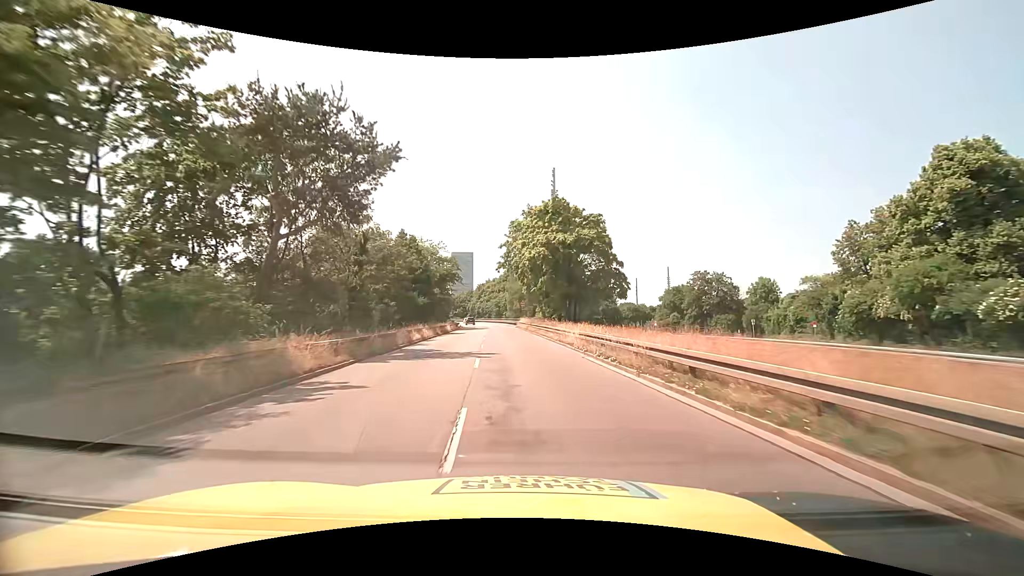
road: trunk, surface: asphalt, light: Day
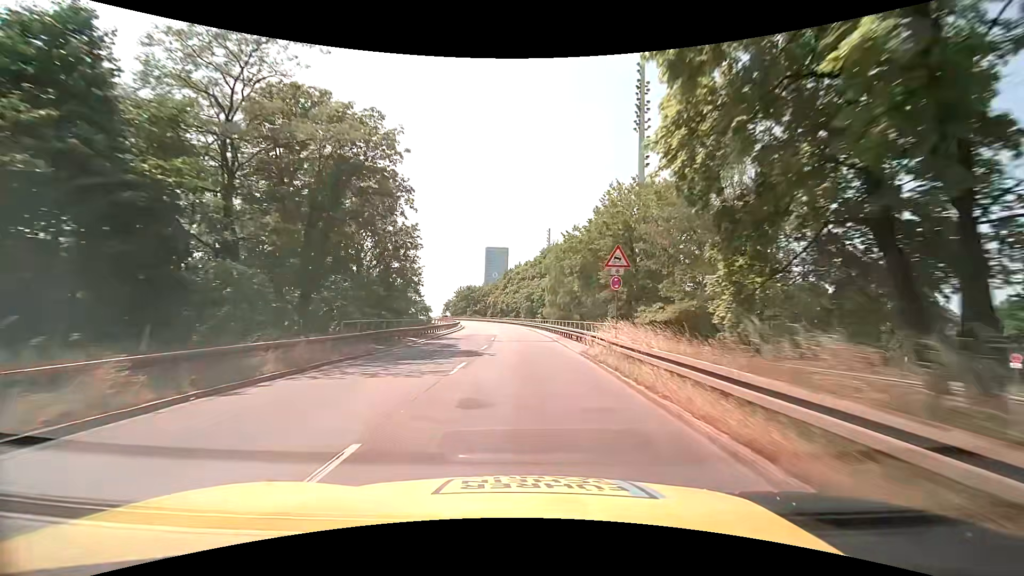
(-1.8, +48.1) m; -4°
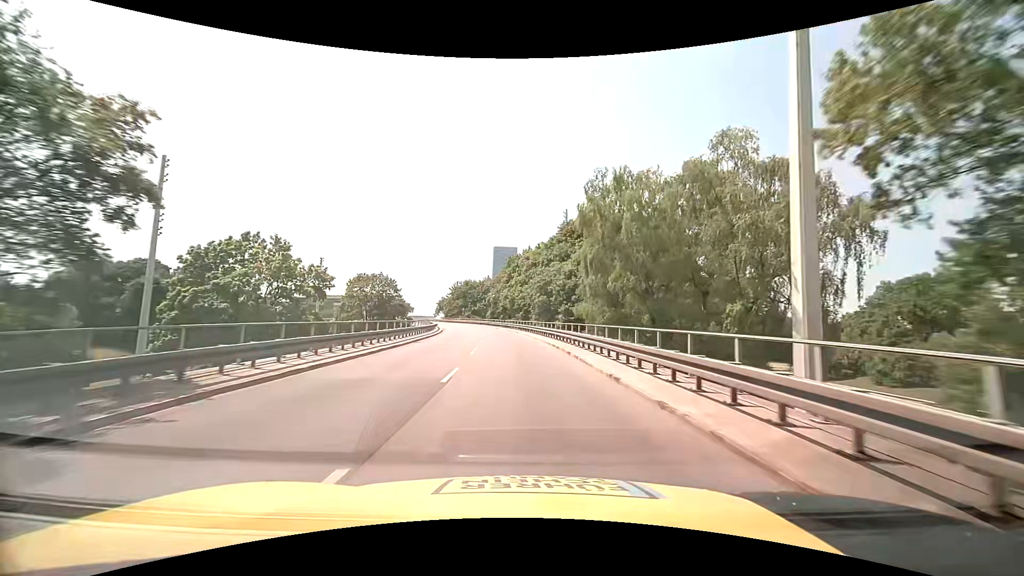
(-0.1, +29.1) m; -1°
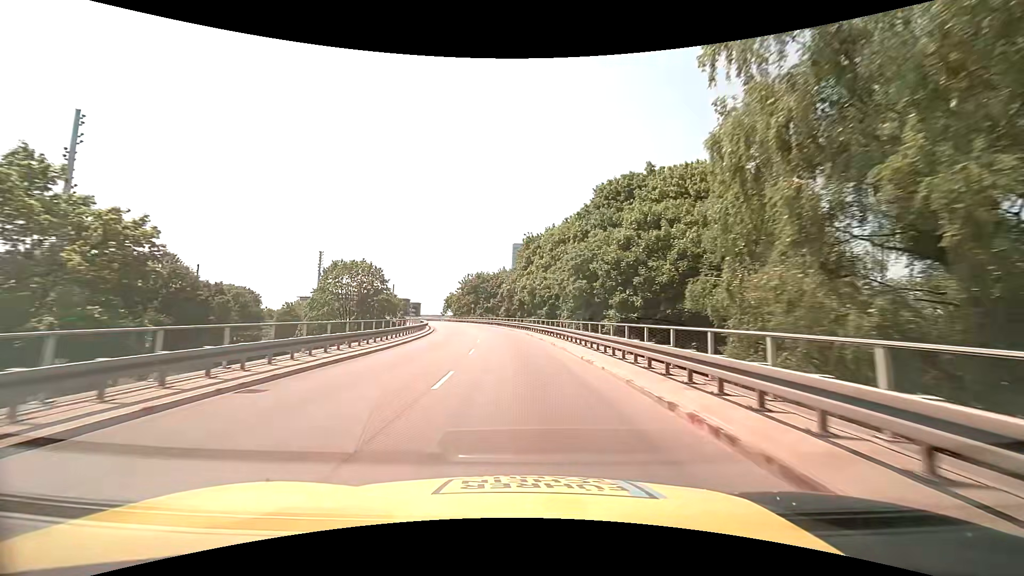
(-0.4, +19.5) m; -2°
(0, +10) (0, +20) (-1, +30) (-2, +40) (-3, +50) (-5, +60) (-7, +70) (-9, +79) (-12, +89) (-16, +98) m
